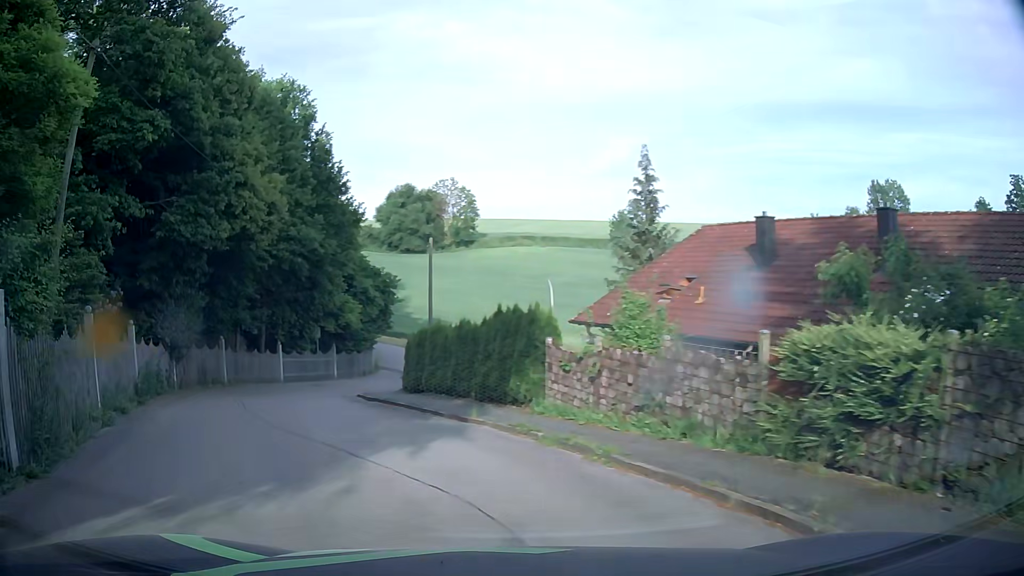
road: residential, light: Day
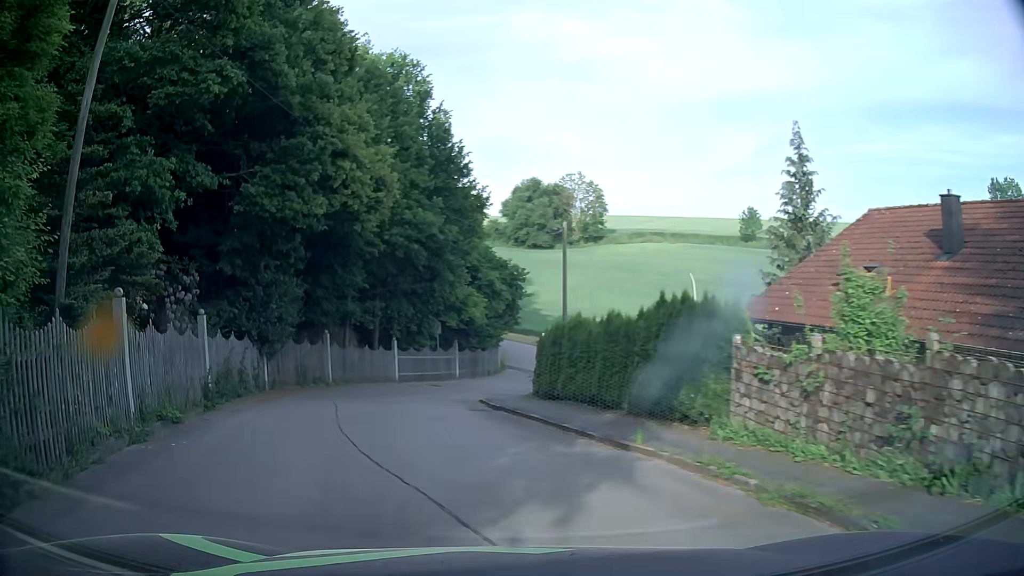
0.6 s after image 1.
(-0.3, +3.5) m; -10°
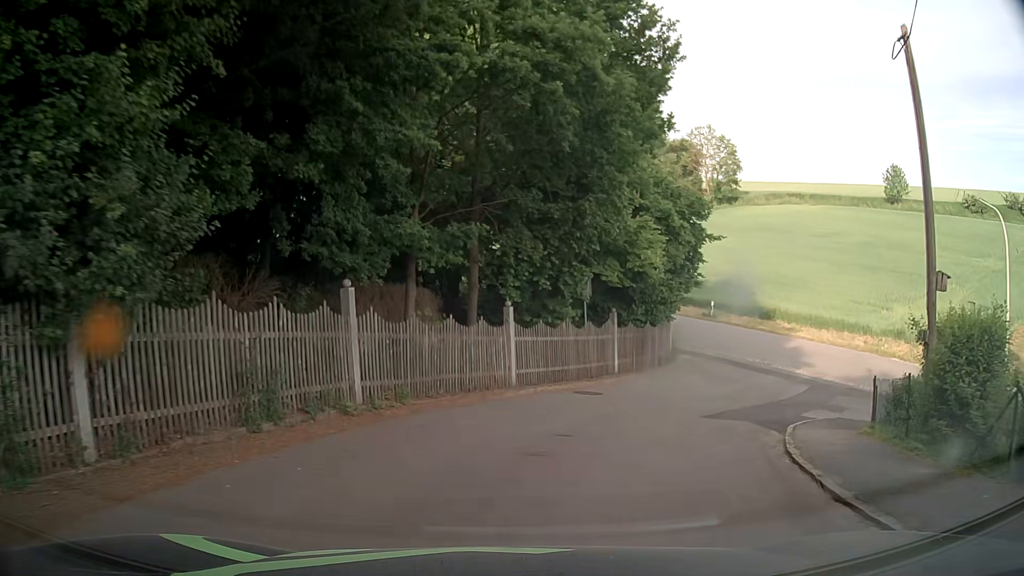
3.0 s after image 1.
(-3.0, +16.3) m; -10°
